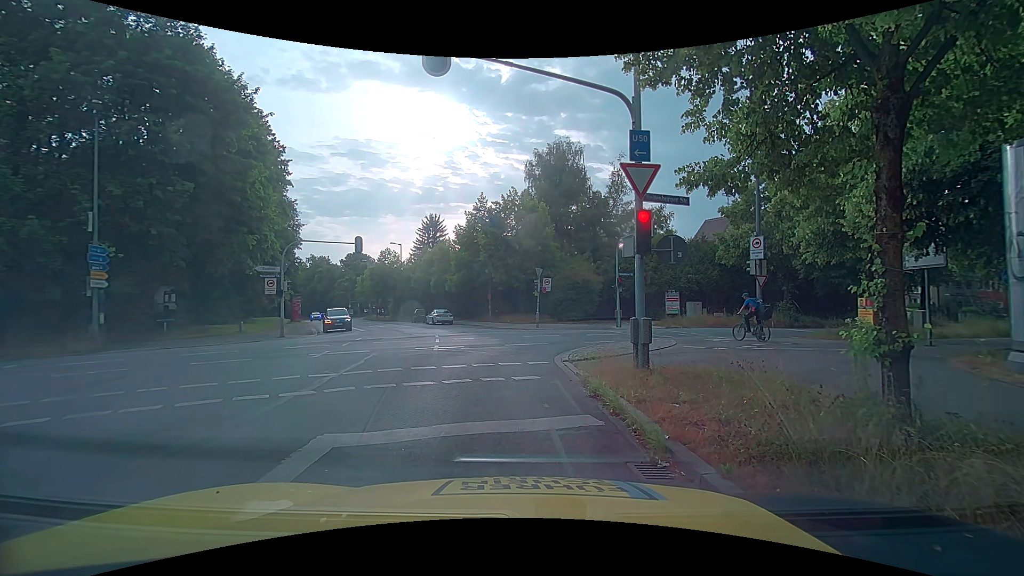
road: tertiary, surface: asphalt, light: Day
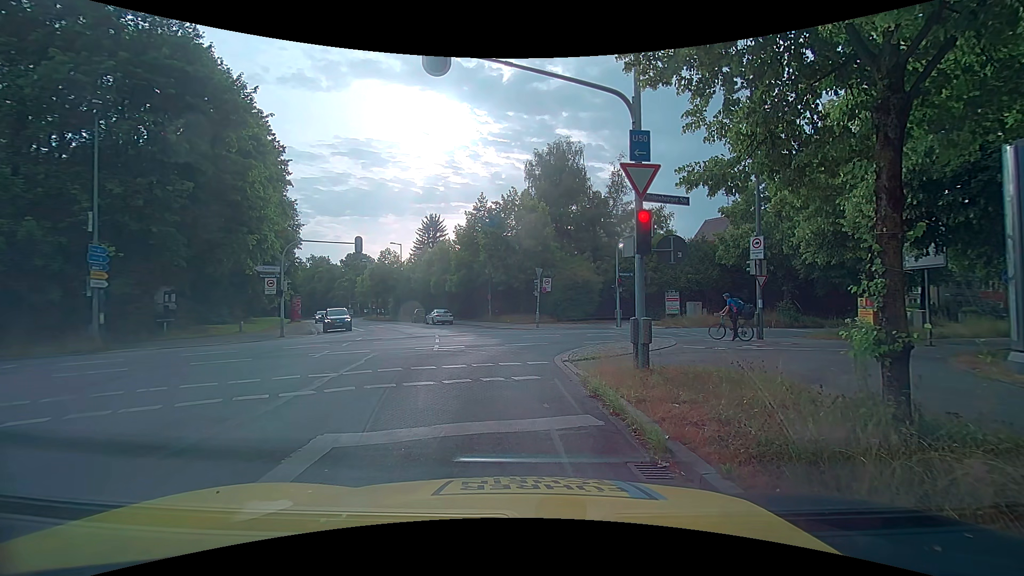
(0.0, 0.0) m; 0°
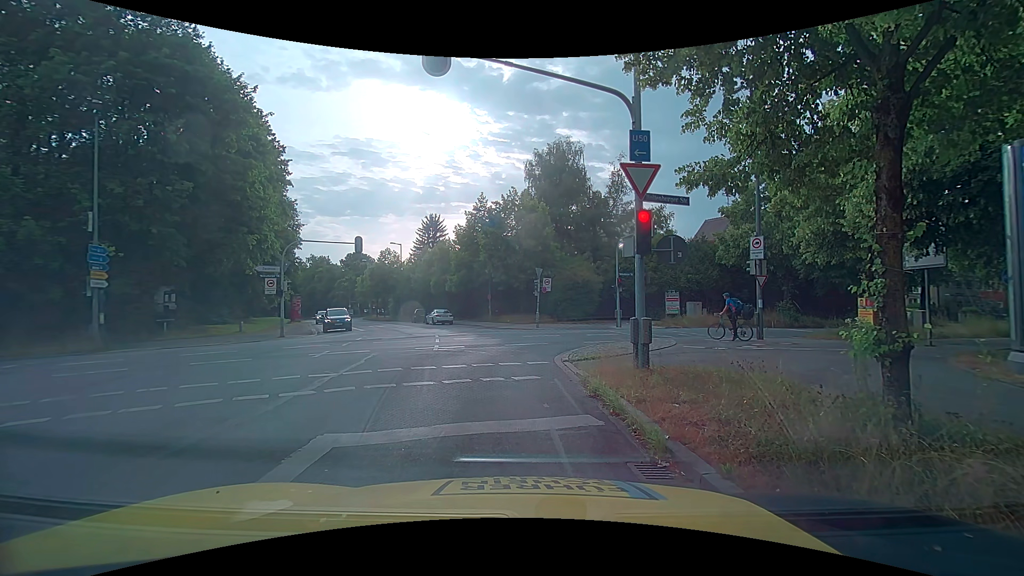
(0.0, 0.0) m; 0°
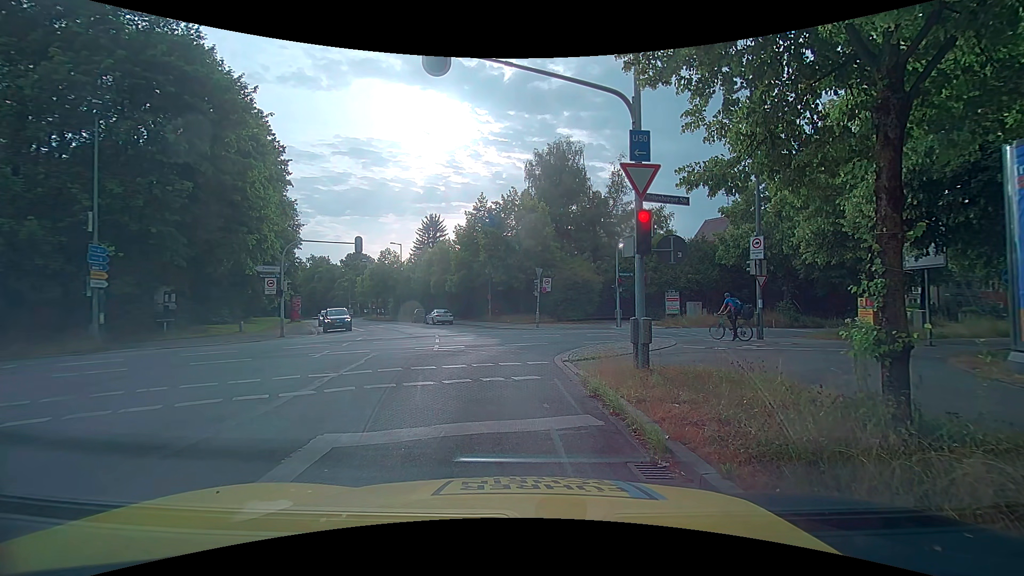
(0.0, 0.0) m; 0°
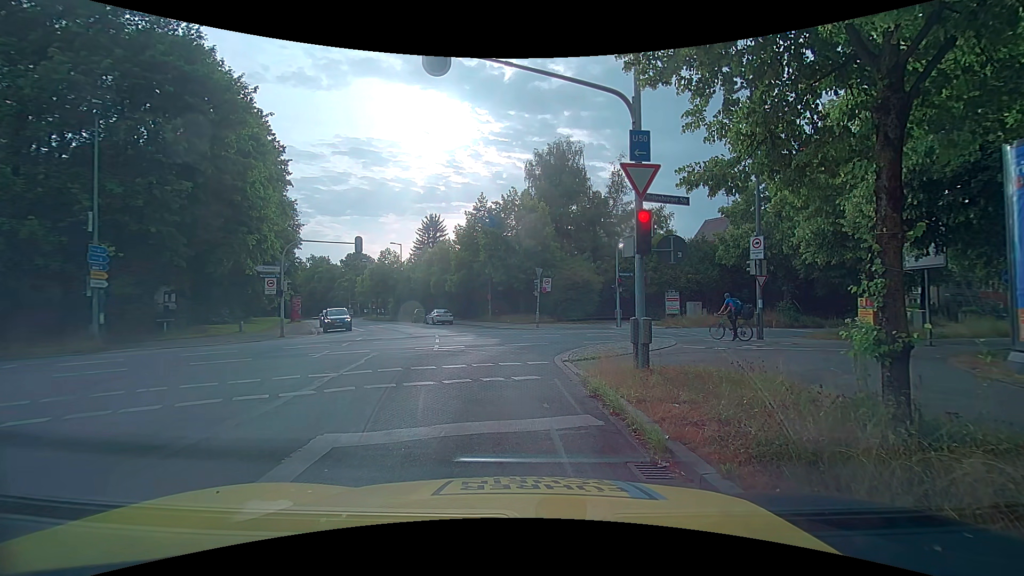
(0.0, 0.0) m; 0°
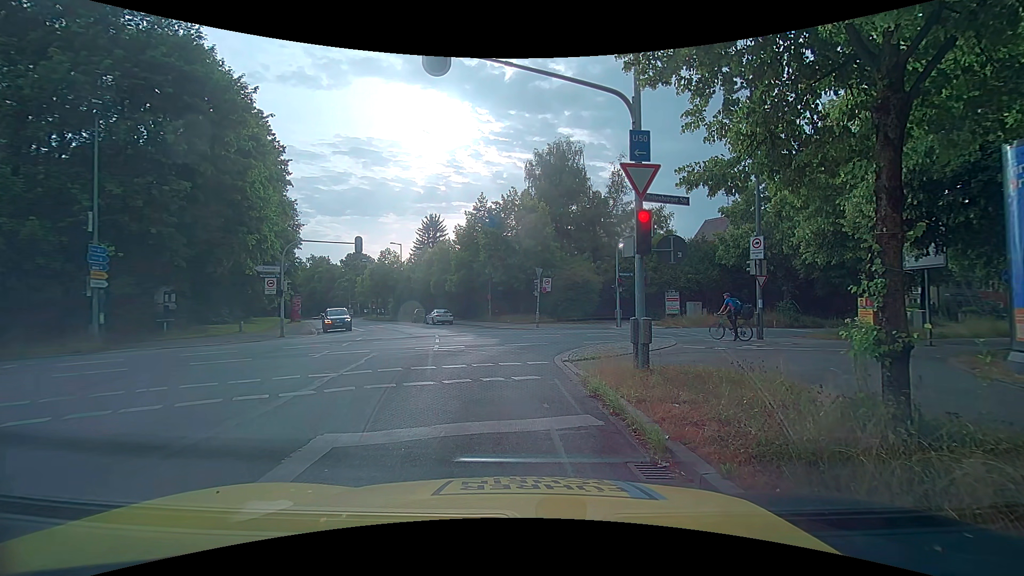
(0.0, 0.0) m; 0°
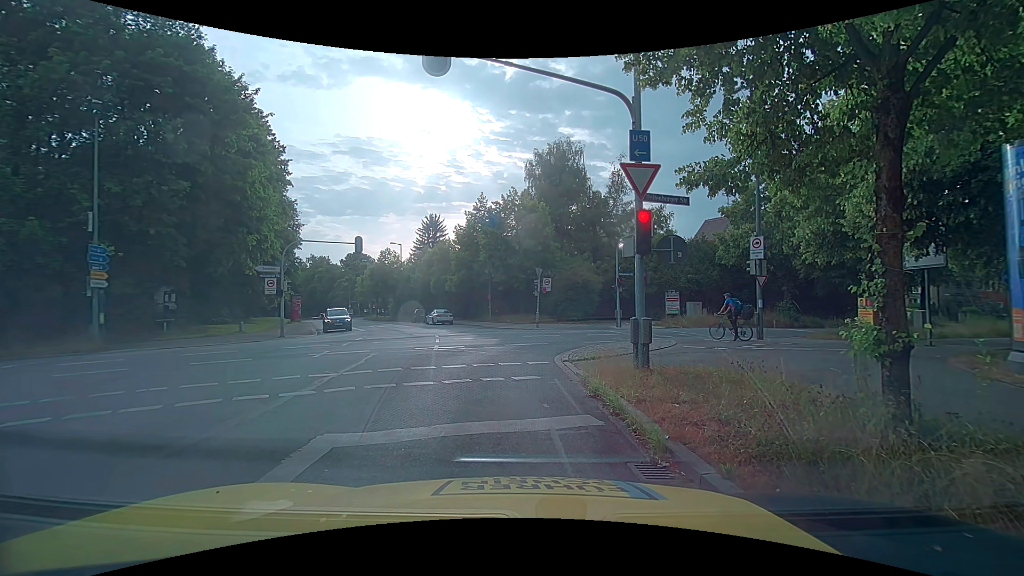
(0.0, 0.0) m; 0°
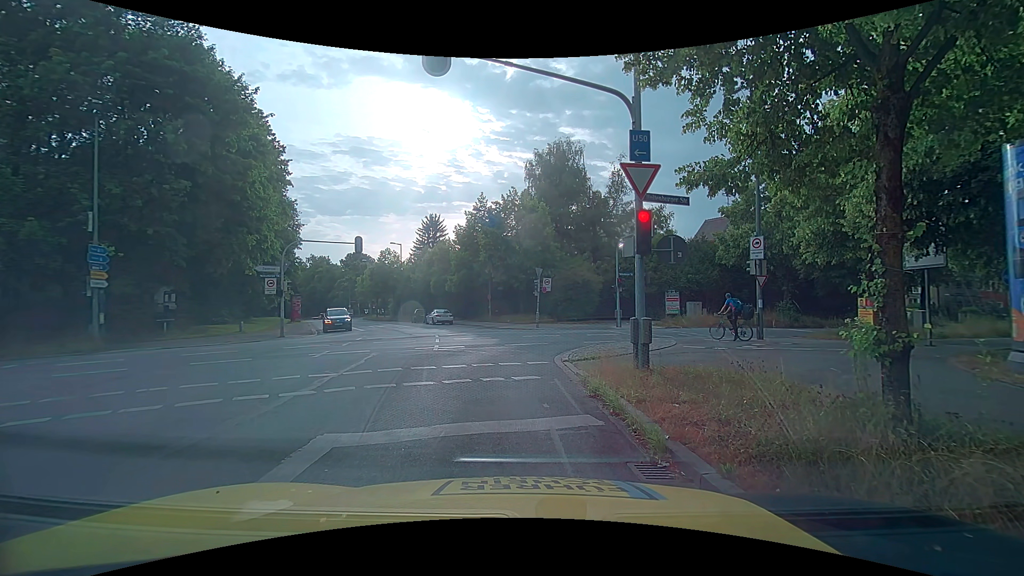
(0.0, 0.0) m; 0°
